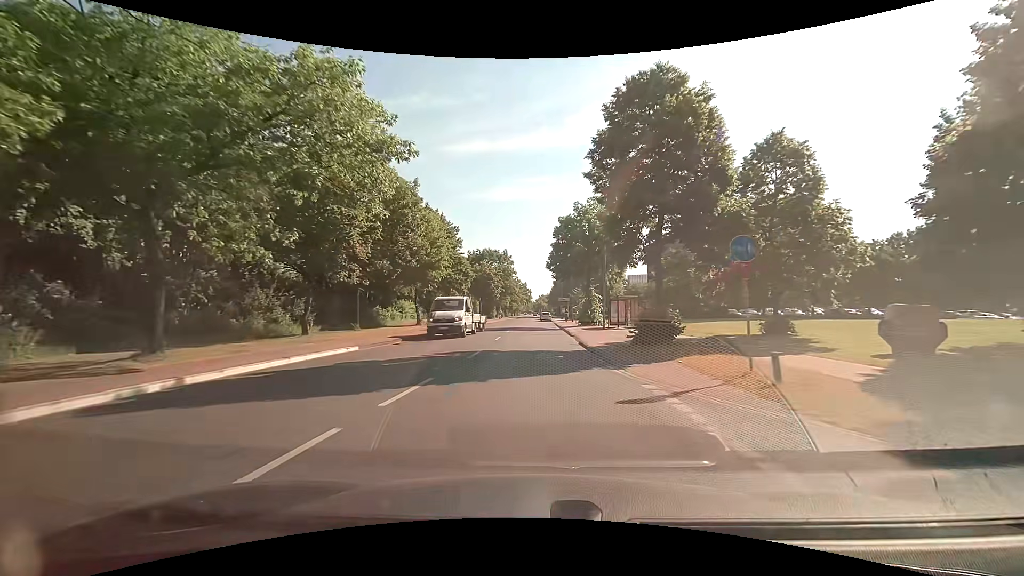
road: tertiary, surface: asphalt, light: Day
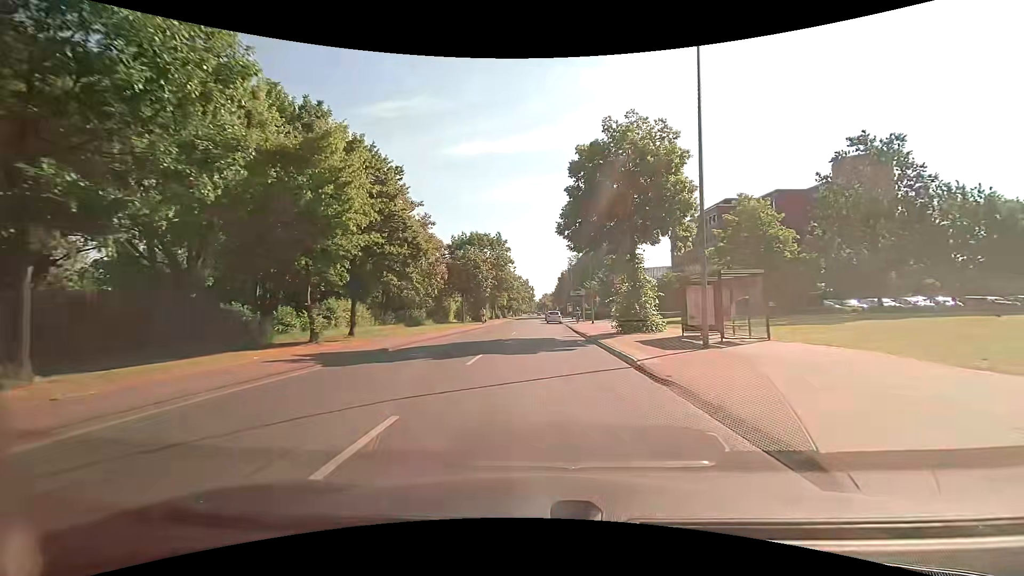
(-0.1, +20.6) m; 0°
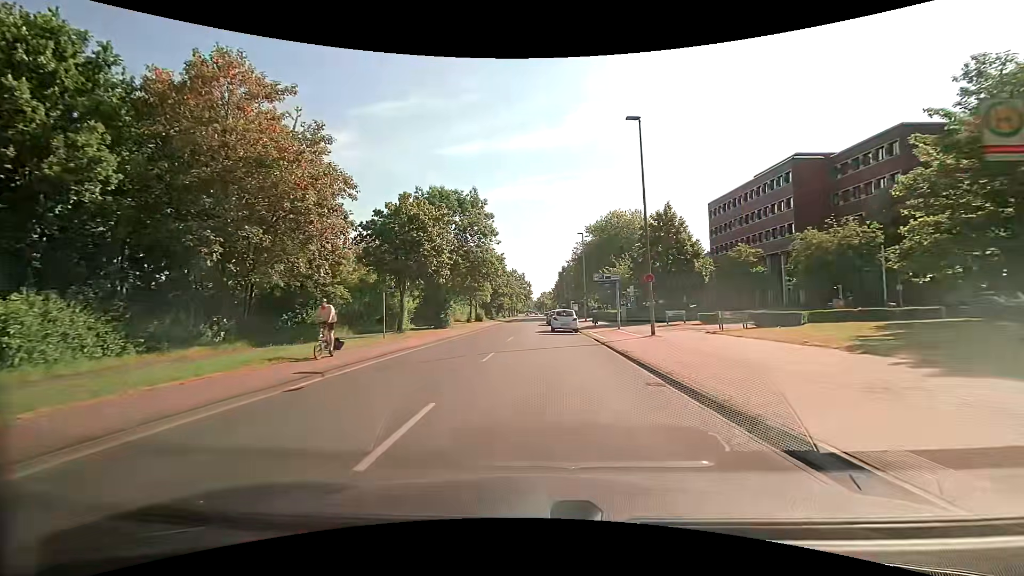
(+0.1, +26.0) m; 0°
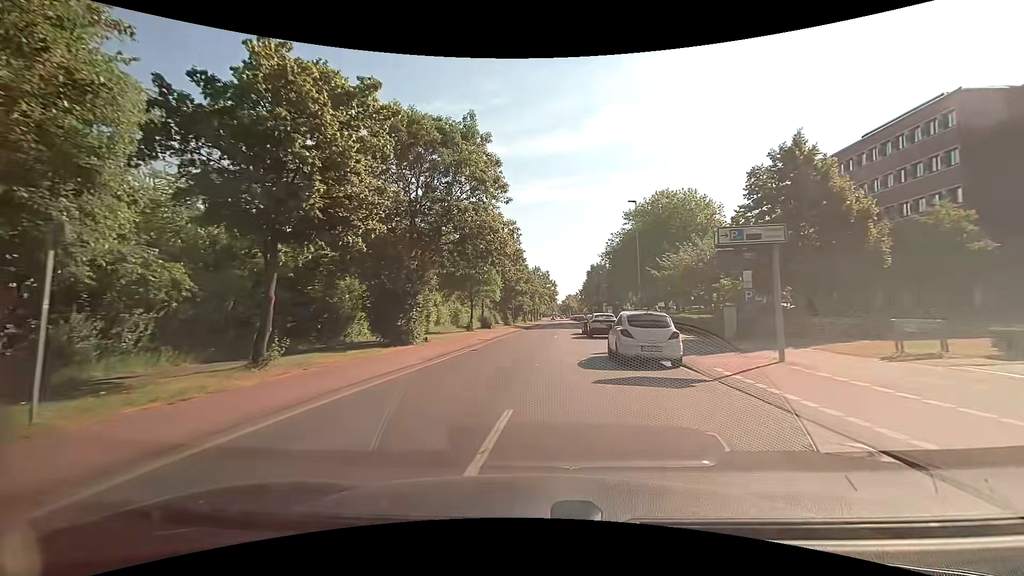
(-0.4, +18.4) m; -3°
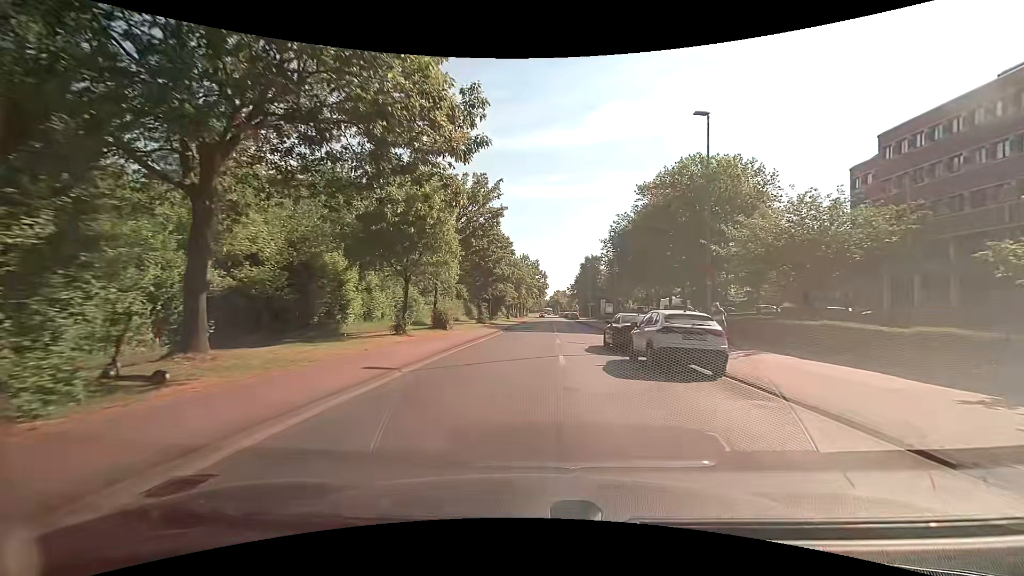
(+0.1, +18.1) m; +1°
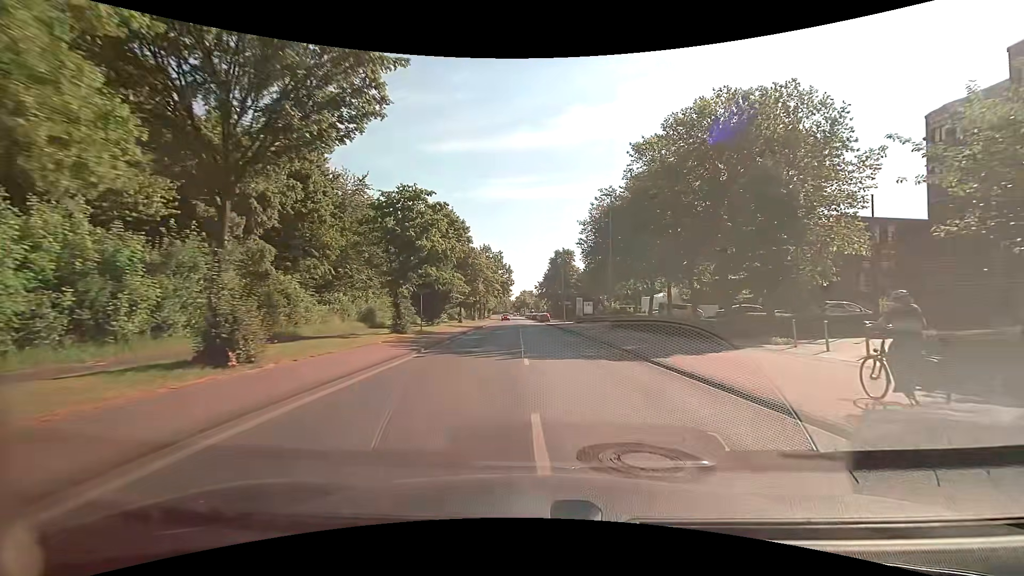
(+0.6, +18.2) m; +4°
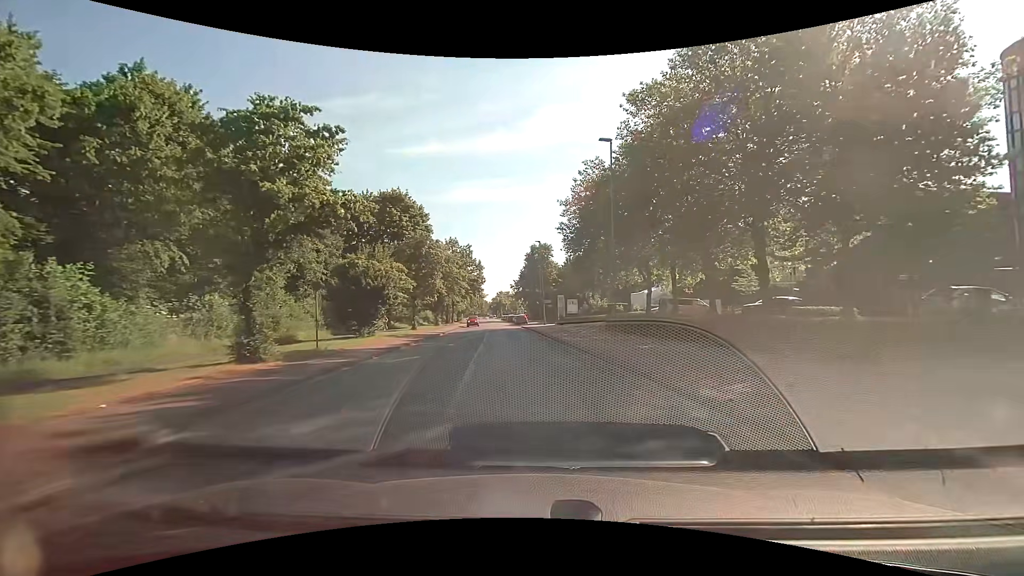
(+0.3, +12.2) m; +3°
